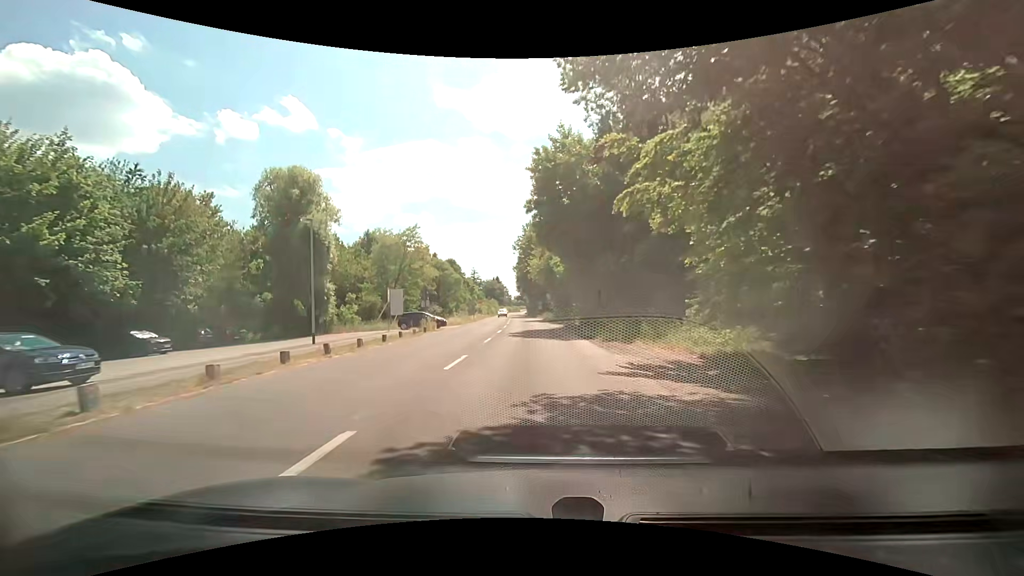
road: tertiary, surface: asphalt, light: Day
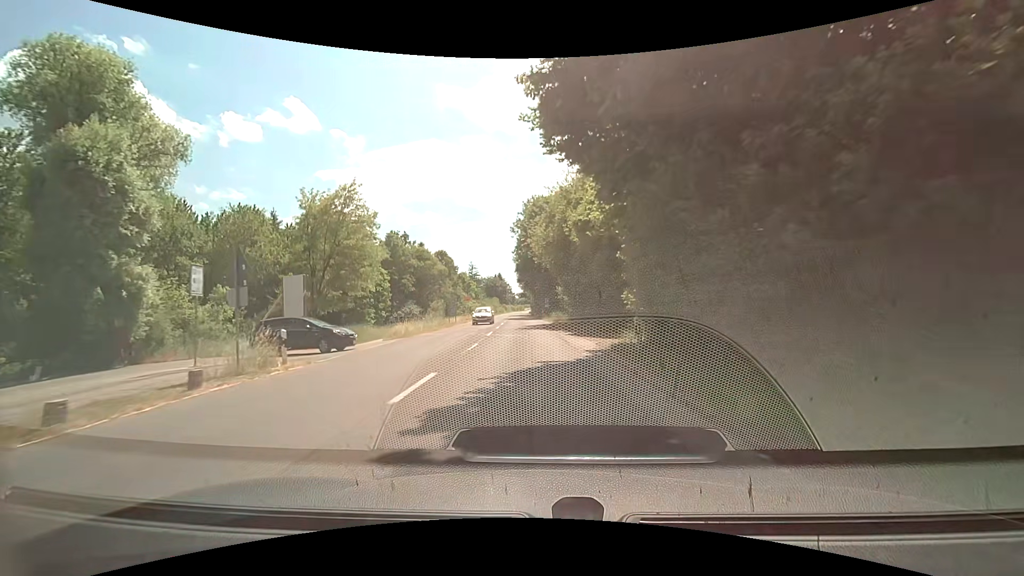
(-0.1, +21.9) m; 0°
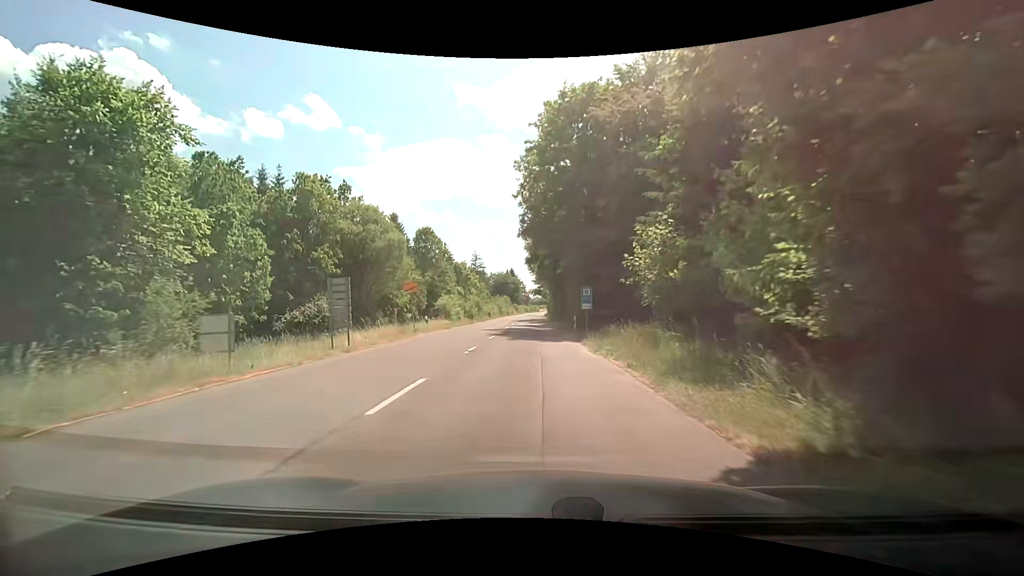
(-1.1, +36.3) m; -3°
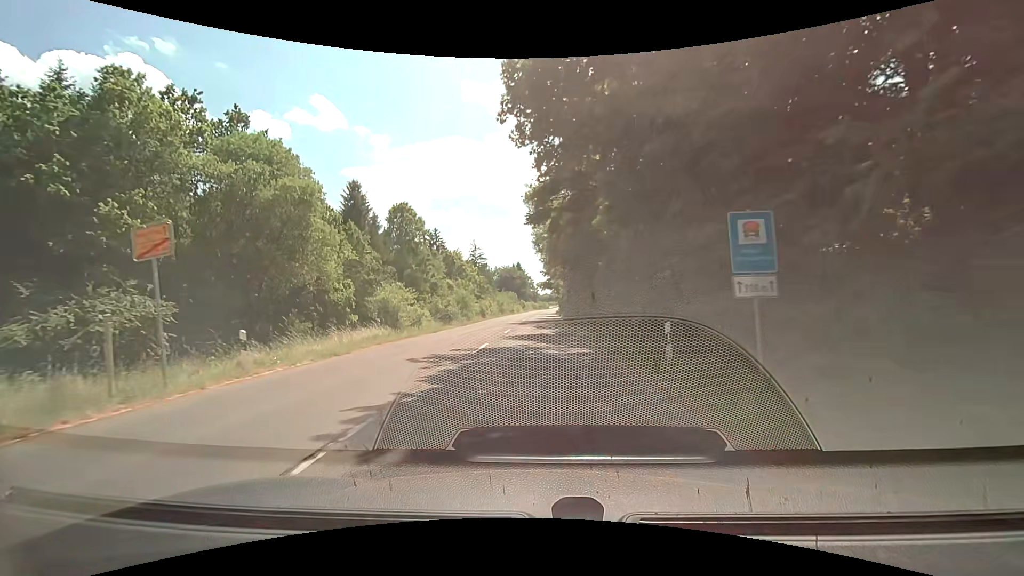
(+0.3, +21.6) m; 0°
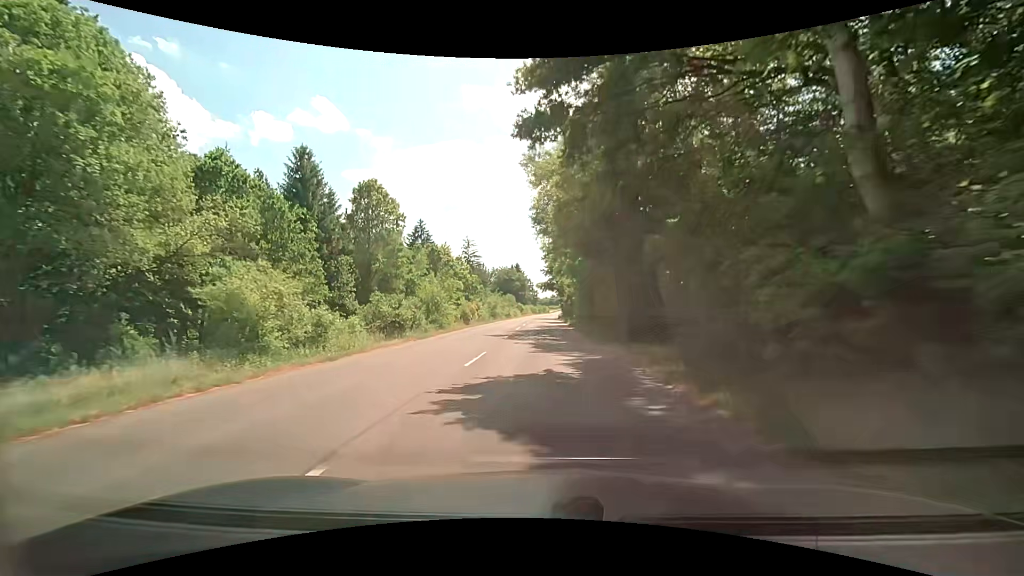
(0.0, +14.6) m; 0°
(0, +10) (0, +20) (+1, +30) (+1, +40) (+1, +50) (+1, +60) (+2, +70) (+2, +80) (+2, +90) (+3, +100) m
